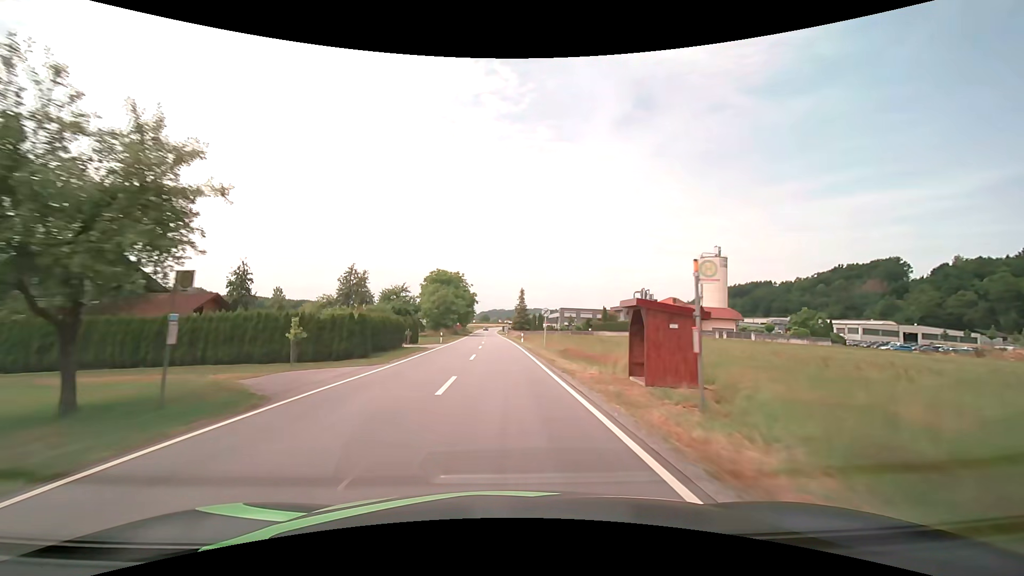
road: secondary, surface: asphalt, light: Day
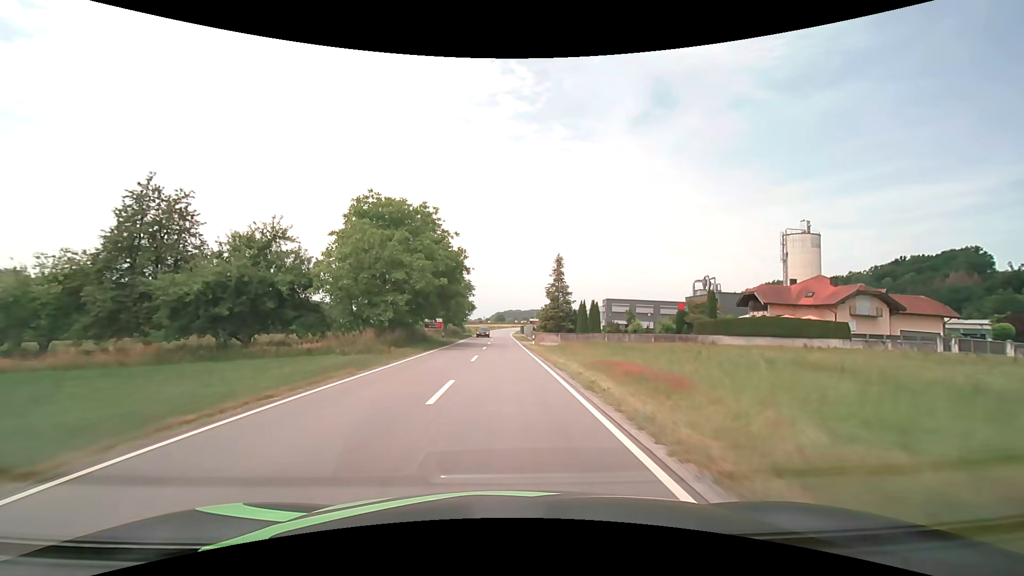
(-0.7, +49.6) m; -2°
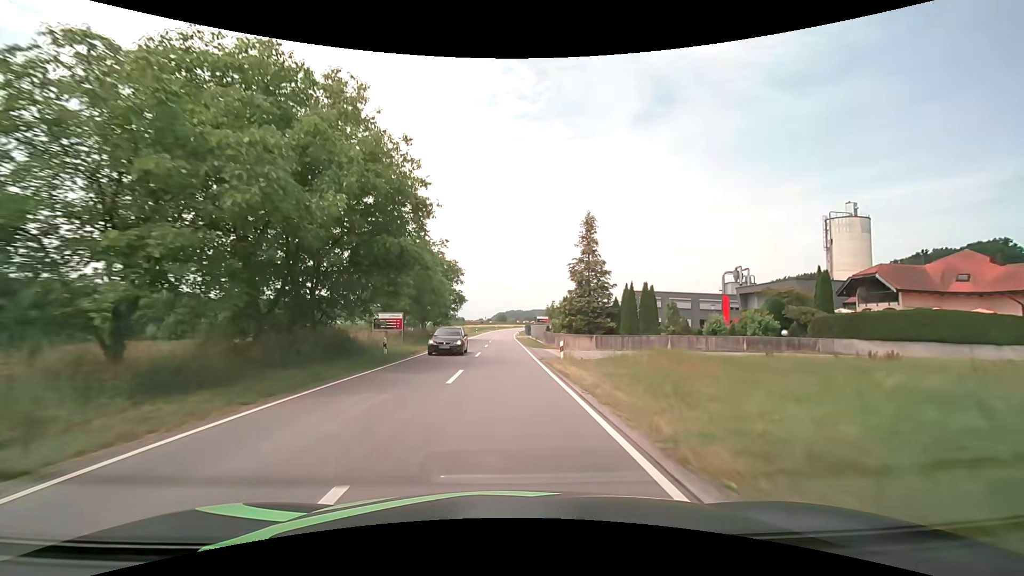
(0.0, +20.7) m; 0°
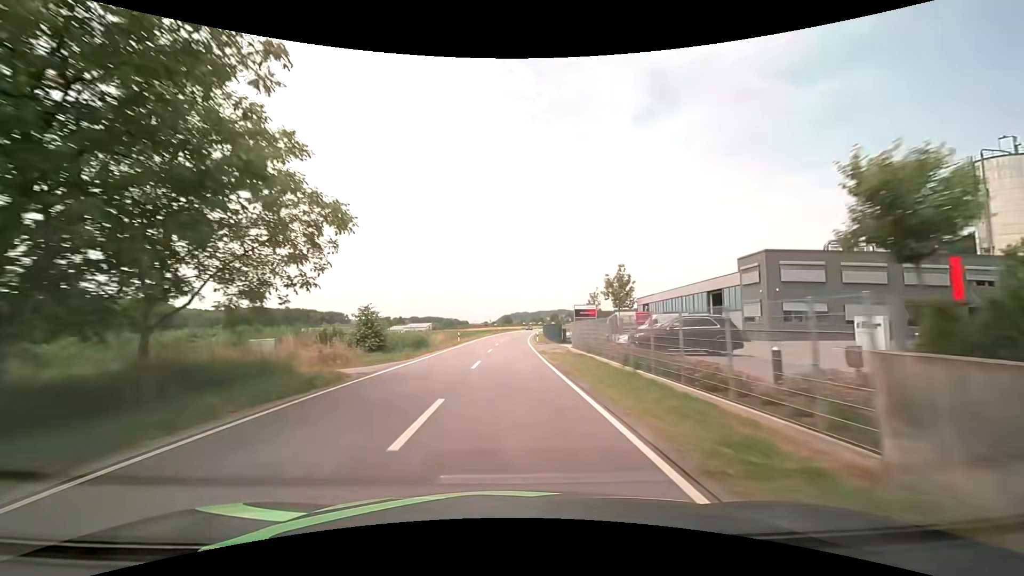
(-0.3, +42.8) m; -1°
(0, +10) (0, +20) (0, +30) (0, +40) (+1, +50) (+1, +60) (+2, +70) (+2, +80) (+3, +90) (+4, +100) m
